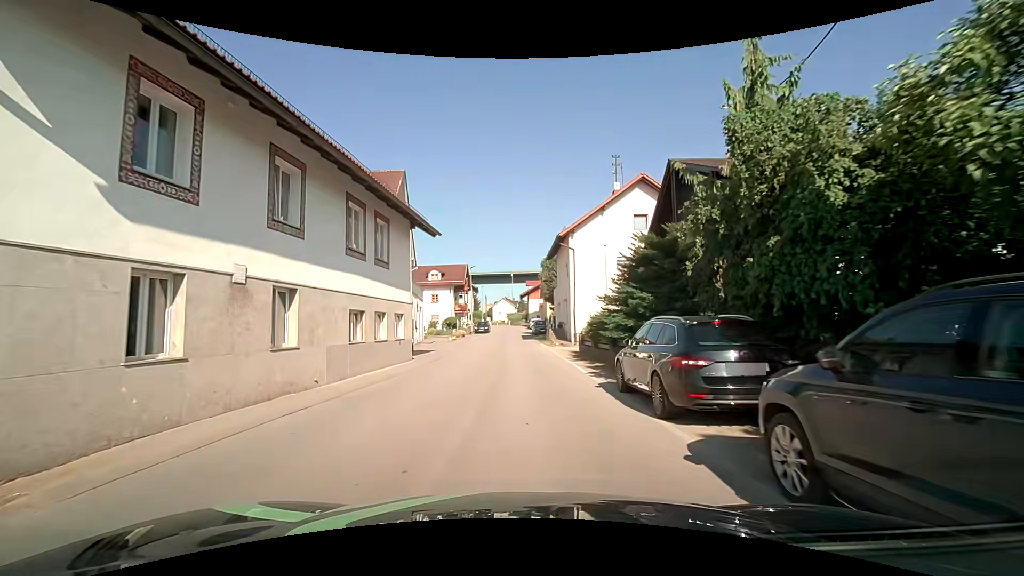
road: unclassified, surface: asphalt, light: Day
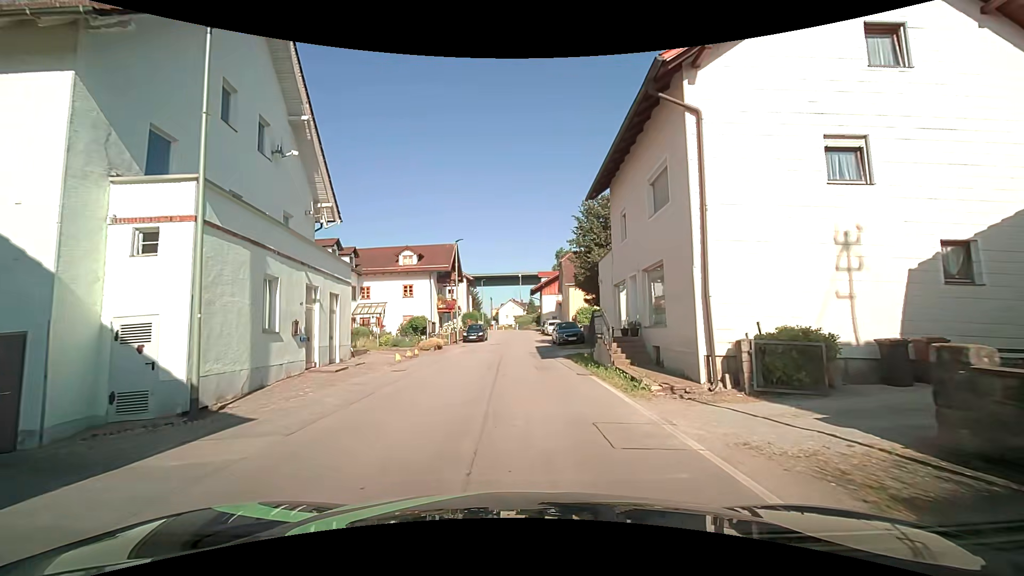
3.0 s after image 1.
(+0.1, +21.2) m; +1°
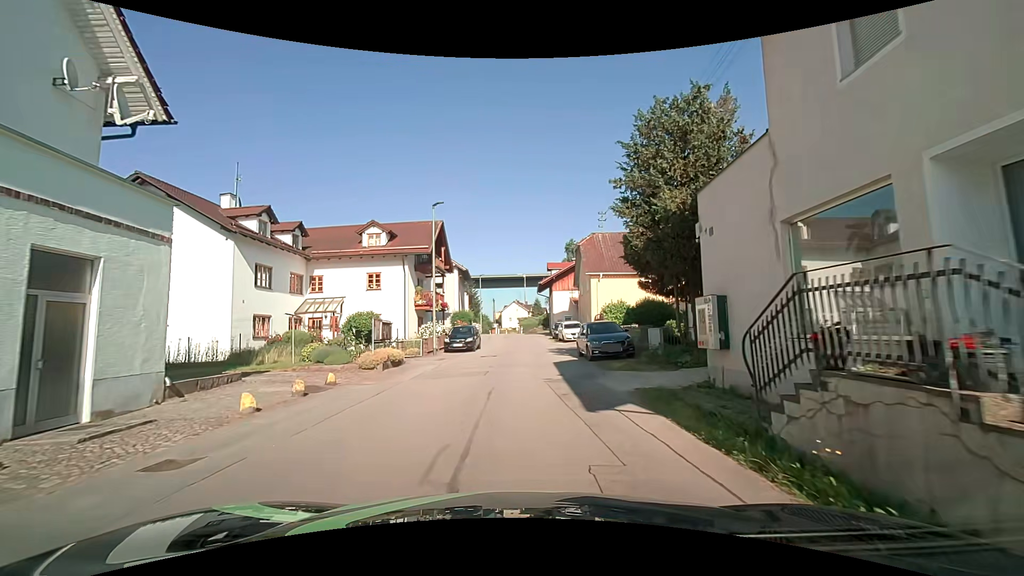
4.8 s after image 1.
(-0.3, +12.4) m; 0°
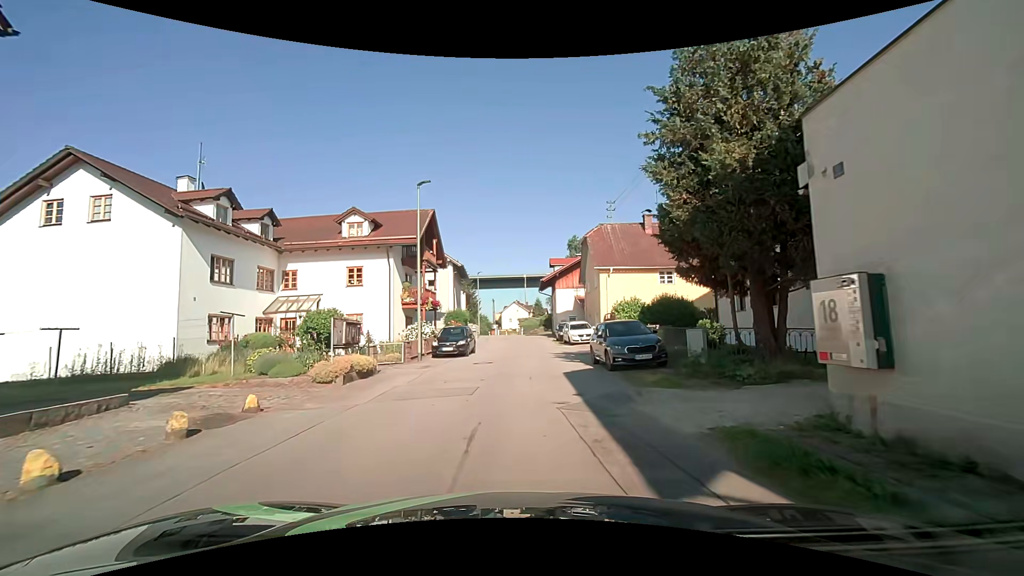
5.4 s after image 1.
(-0.1, +4.1) m; -2°
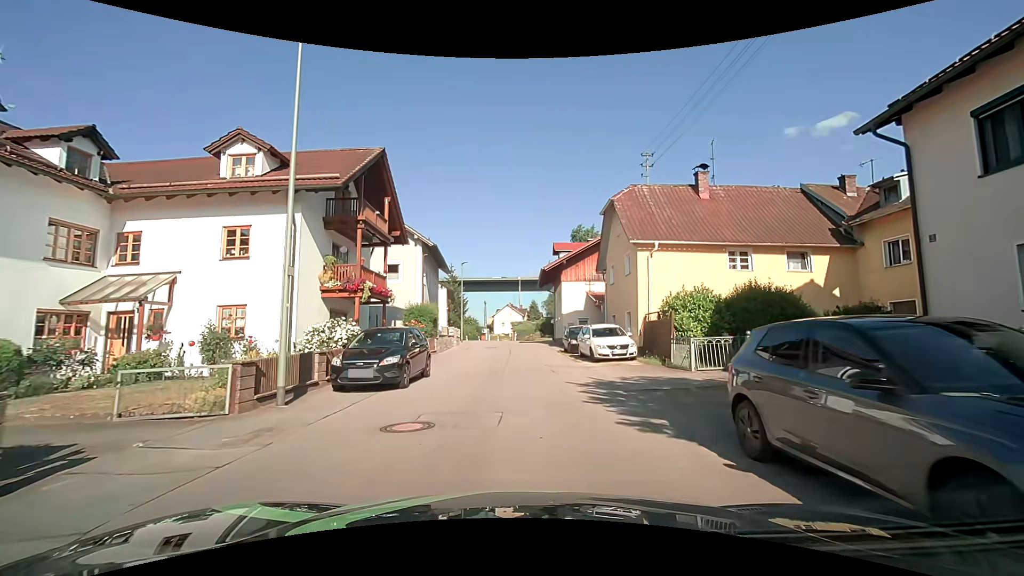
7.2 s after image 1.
(0.0, +12.4) m; +1°
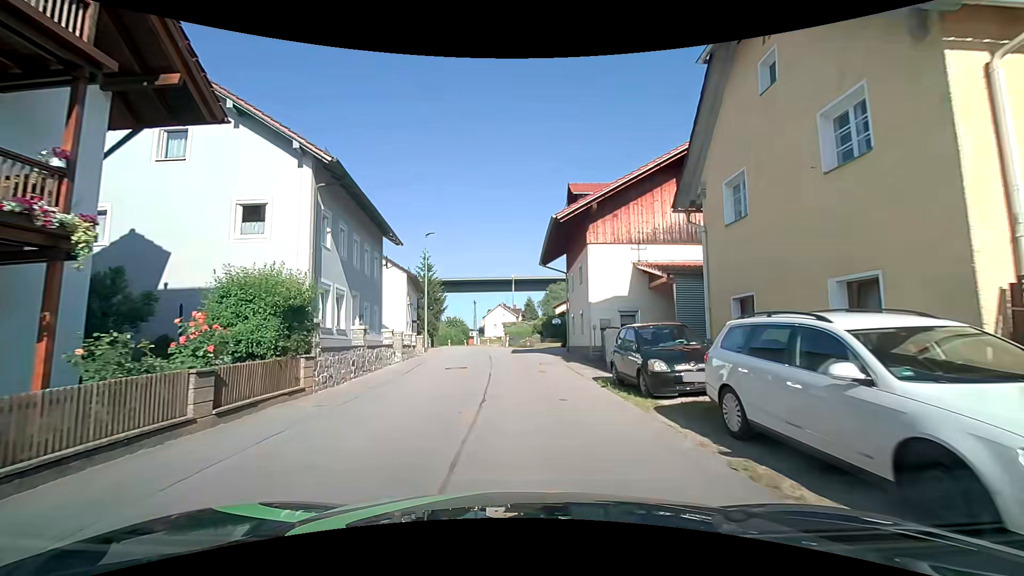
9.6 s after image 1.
(+0.2, +16.7) m; +1°
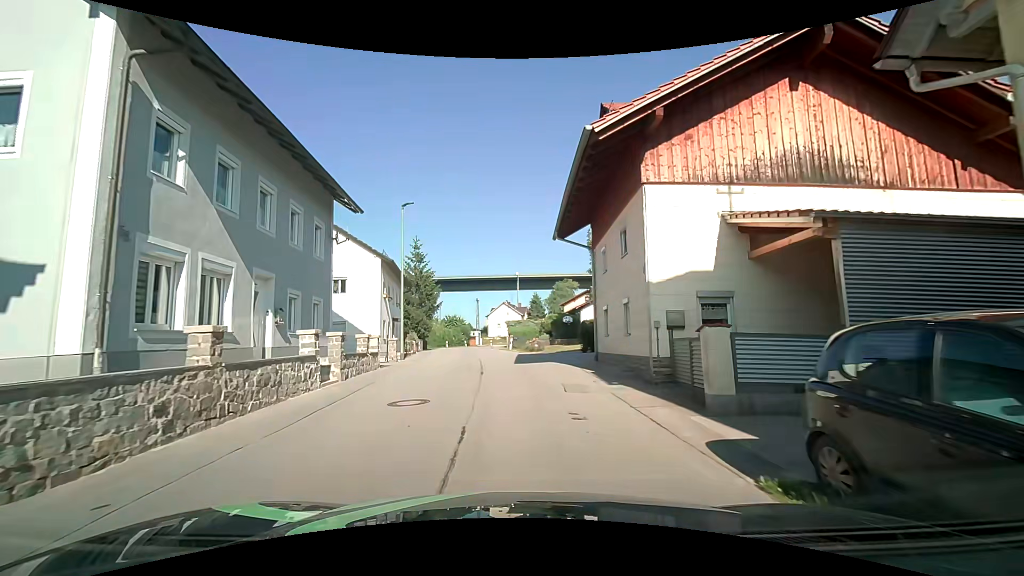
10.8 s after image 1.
(0.0, +8.3) m; 0°
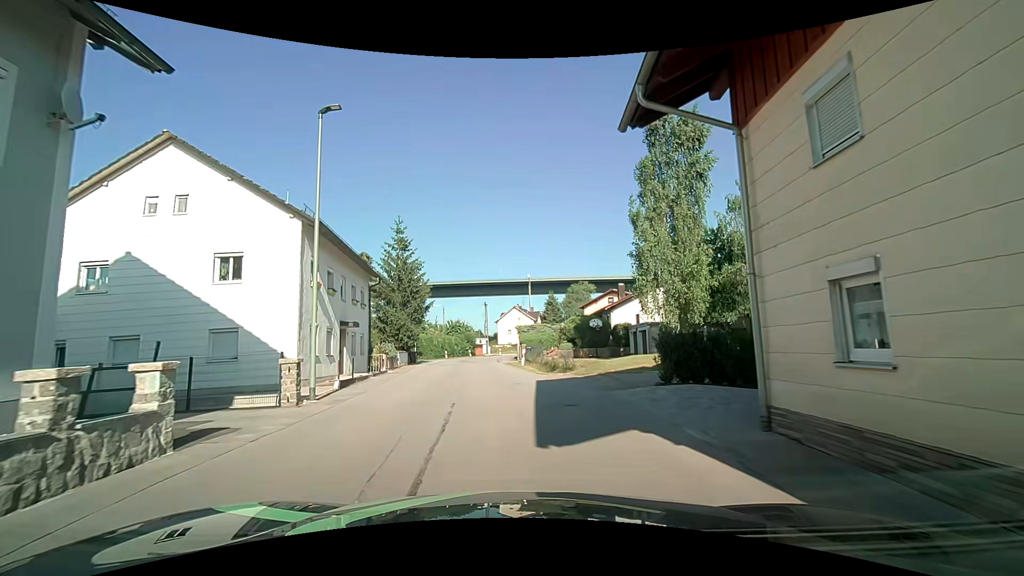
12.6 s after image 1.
(-0.1, +12.4) m; -1°
(0, +10) (-1, +20) (-1, +30) (-3, +40) (-3, +50) (-3, +60) (-2, +70) (0, +80) (+3, +89) (+7, +98) m
